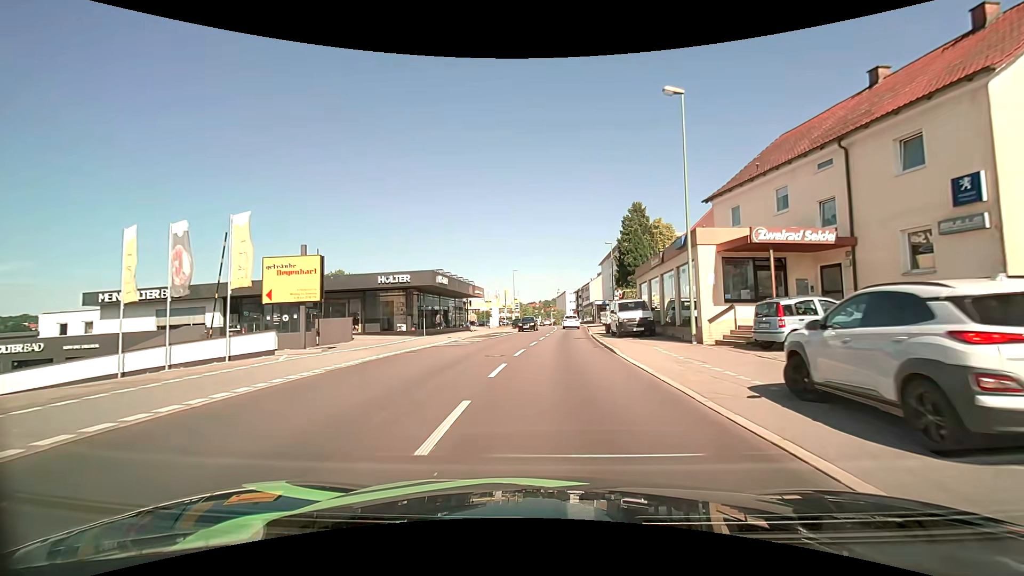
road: tertiary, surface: asphalt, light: Day
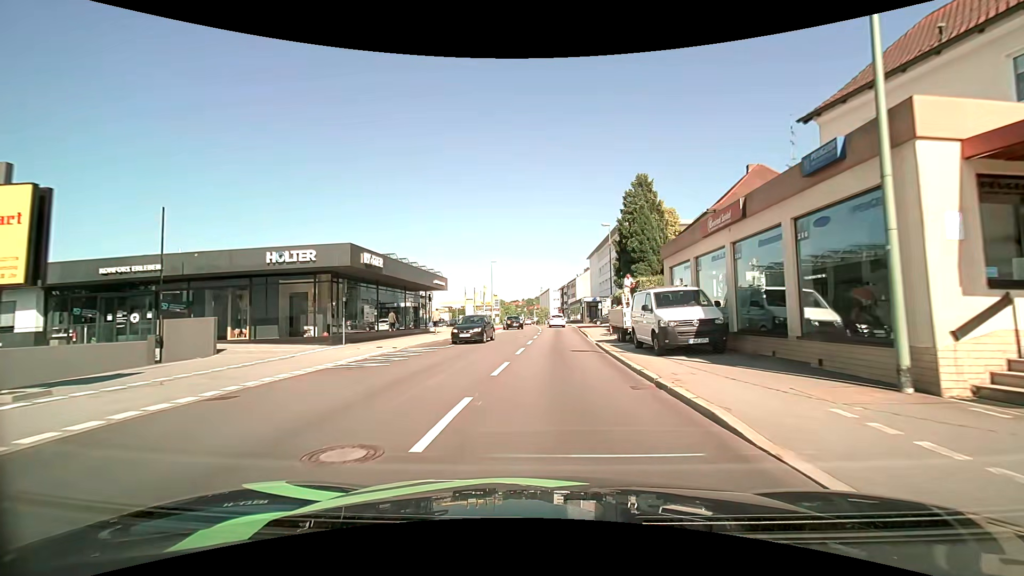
(+0.2, +11.7) m; +2°
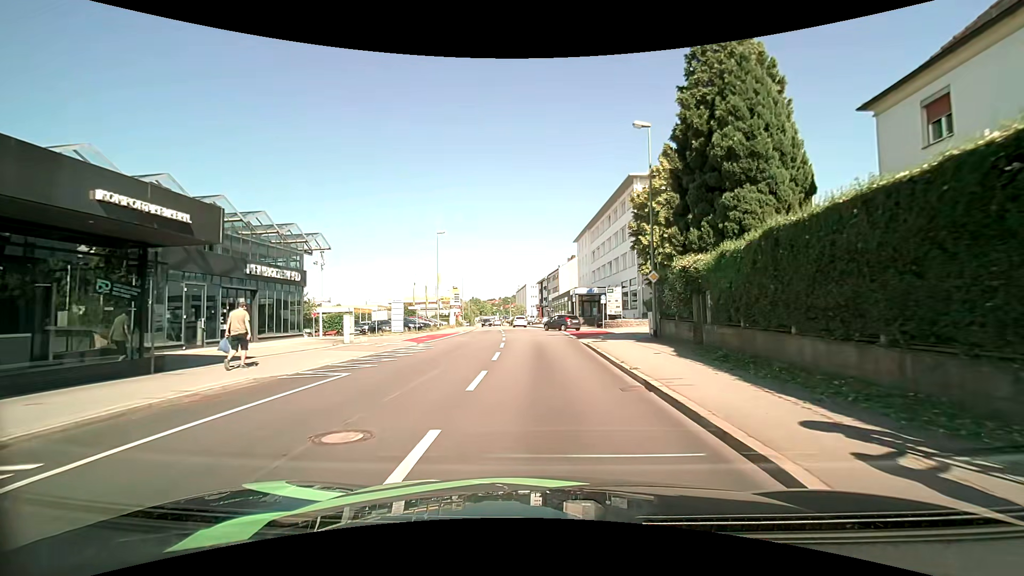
(+0.5, +26.0) m; +2°
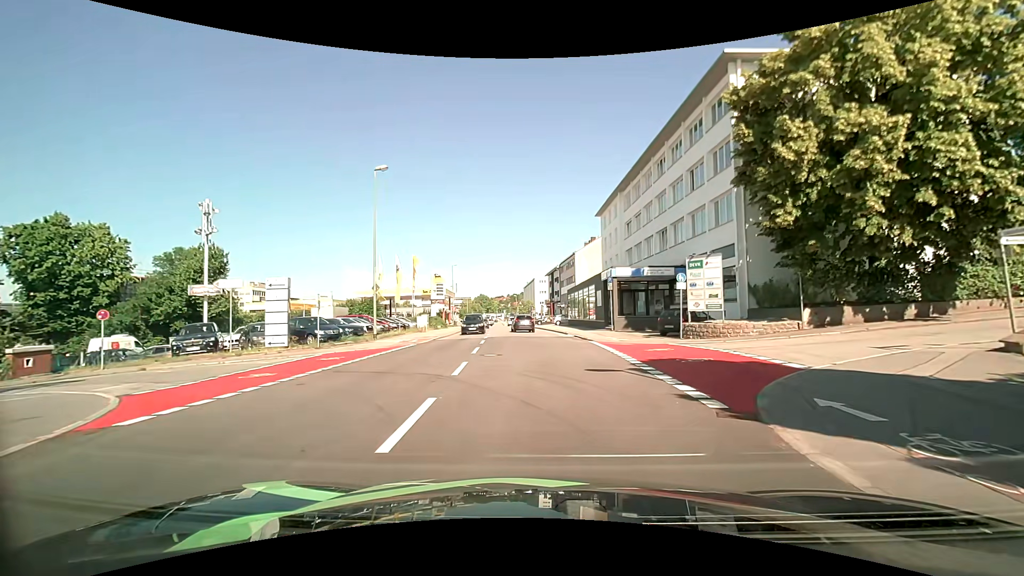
(0.0, +22.0) m; -1°
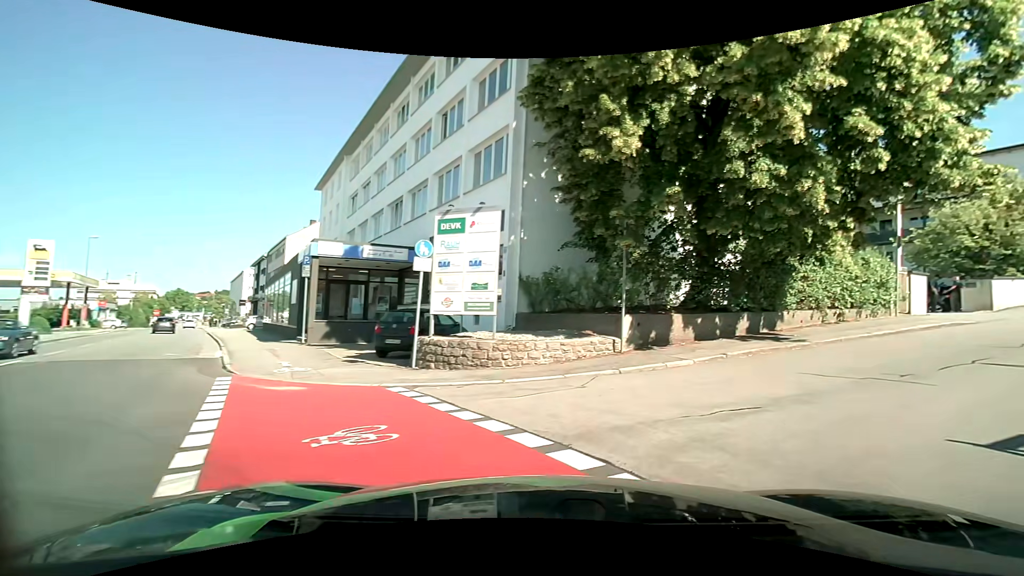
(+1.9, +11.8) m; +27°
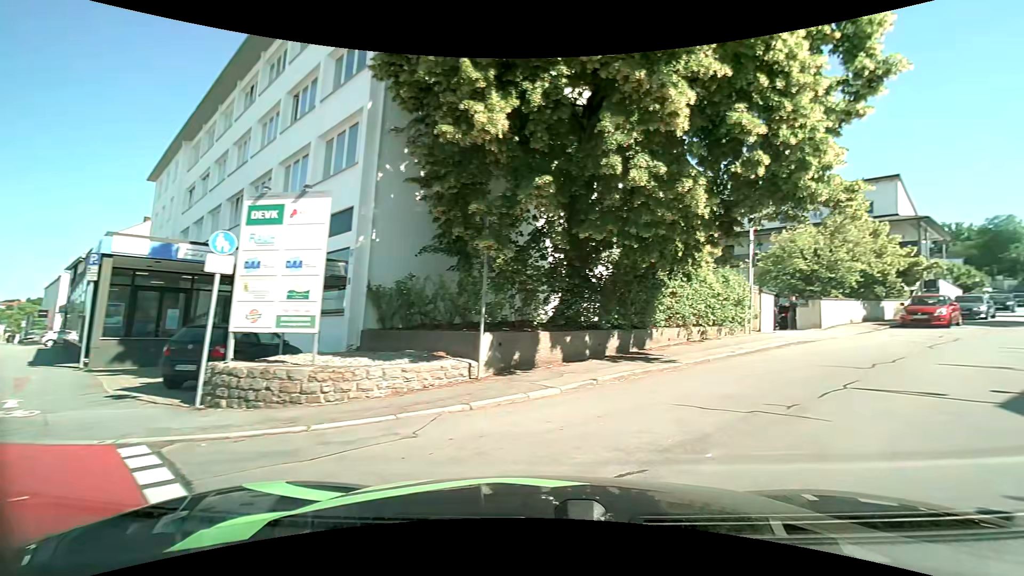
(+0.3, +2.3) m; +15°
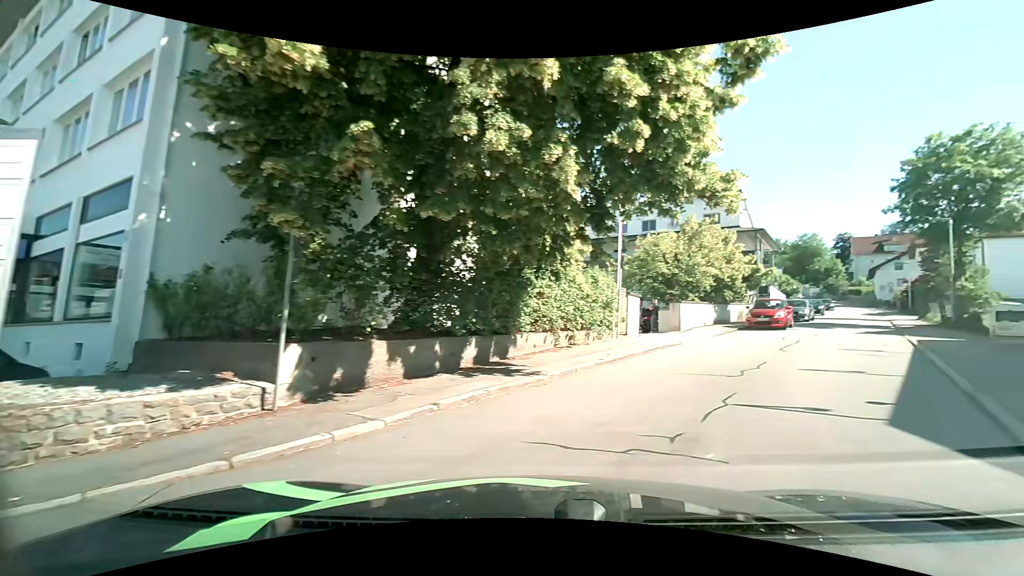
(+0.3, +2.3) m; +14°
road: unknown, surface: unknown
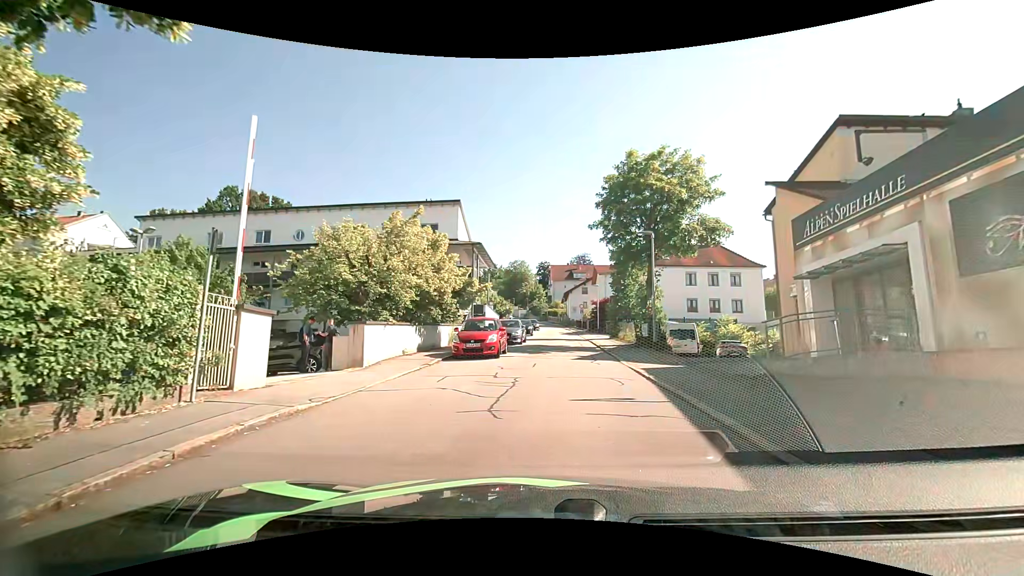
(+2.6, +7.6) m; +32°
